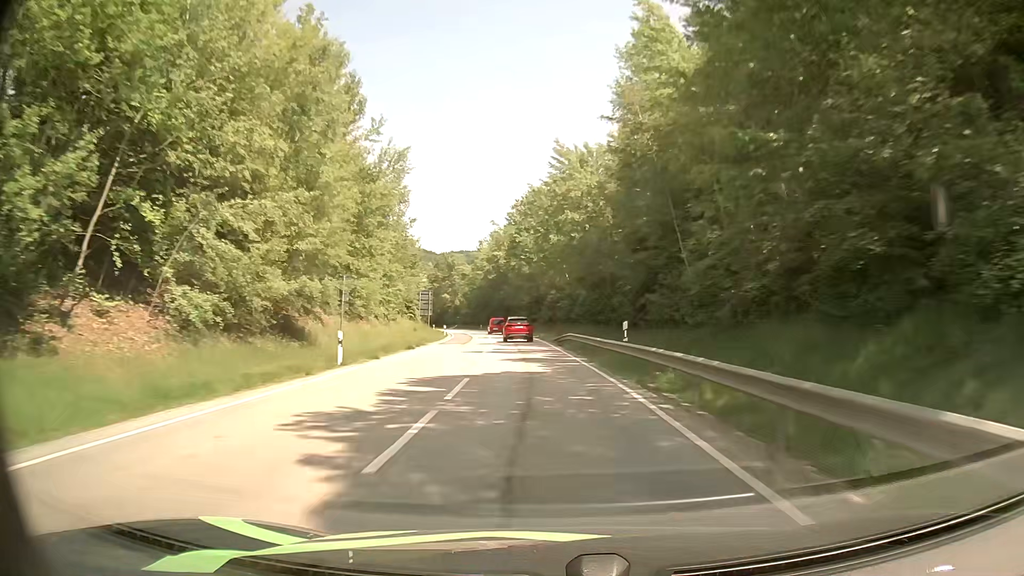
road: secondary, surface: asphalt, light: Day
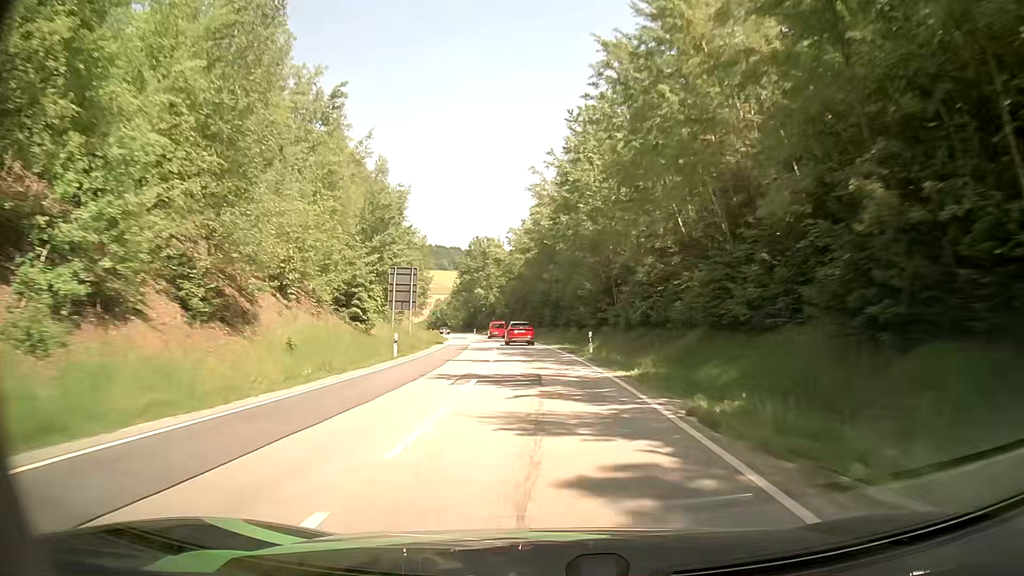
(-1.6, +41.0) m; -5°
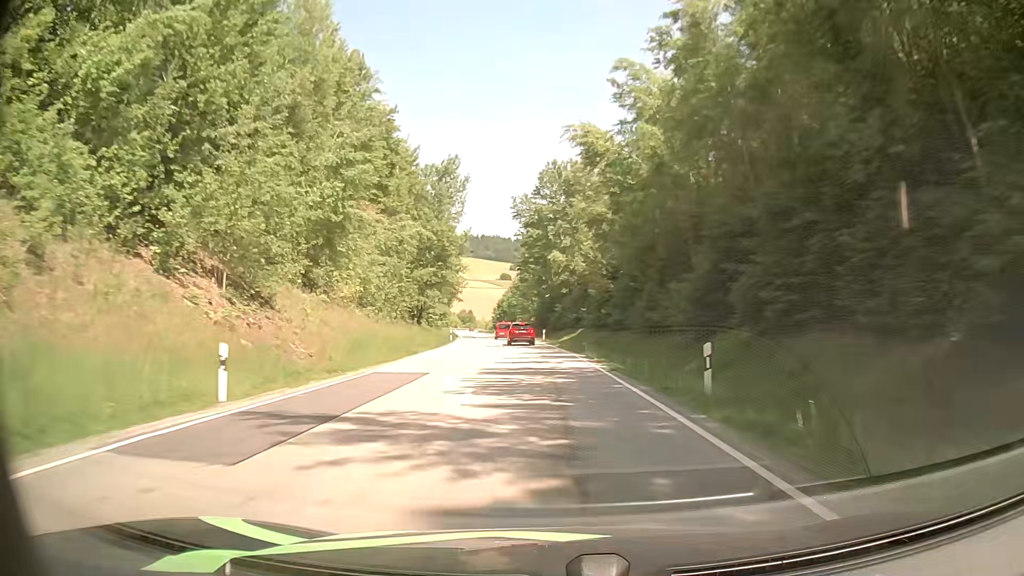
(-4.4, +67.7) m; -8°
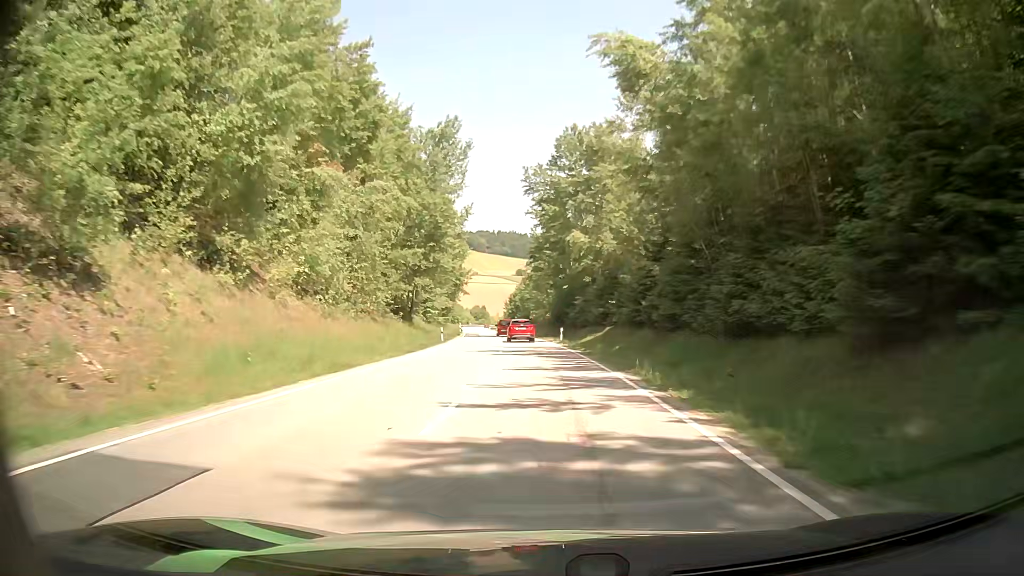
(-0.1, +13.7) m; -1°
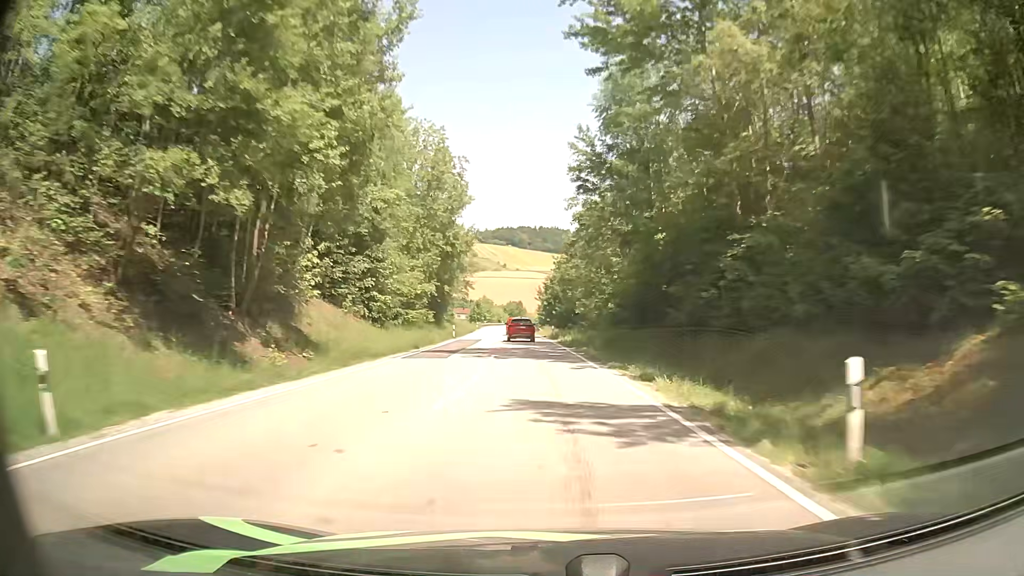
(-1.3, +41.8) m; -3°
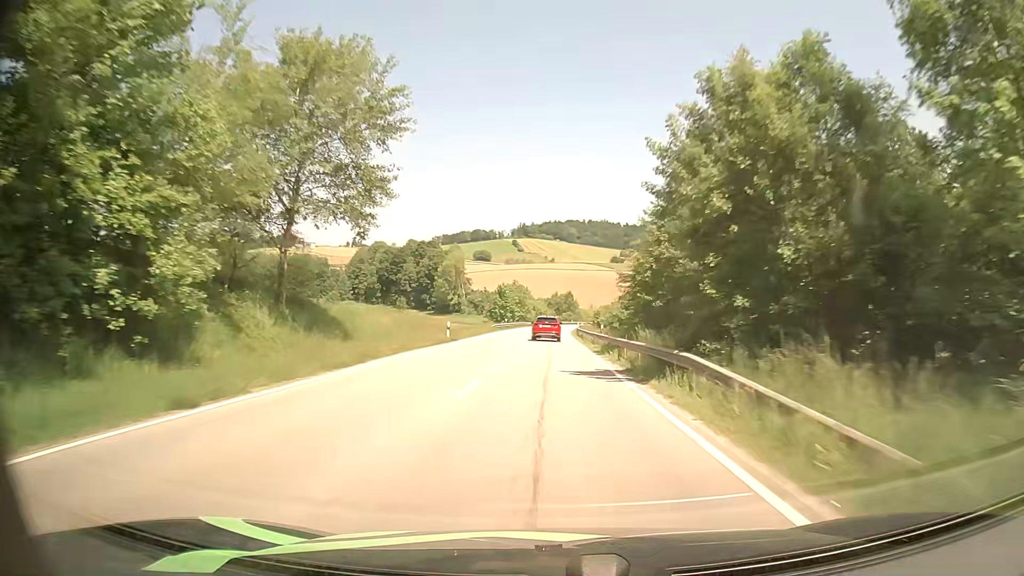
(-3.2, +69.1) m; -5°
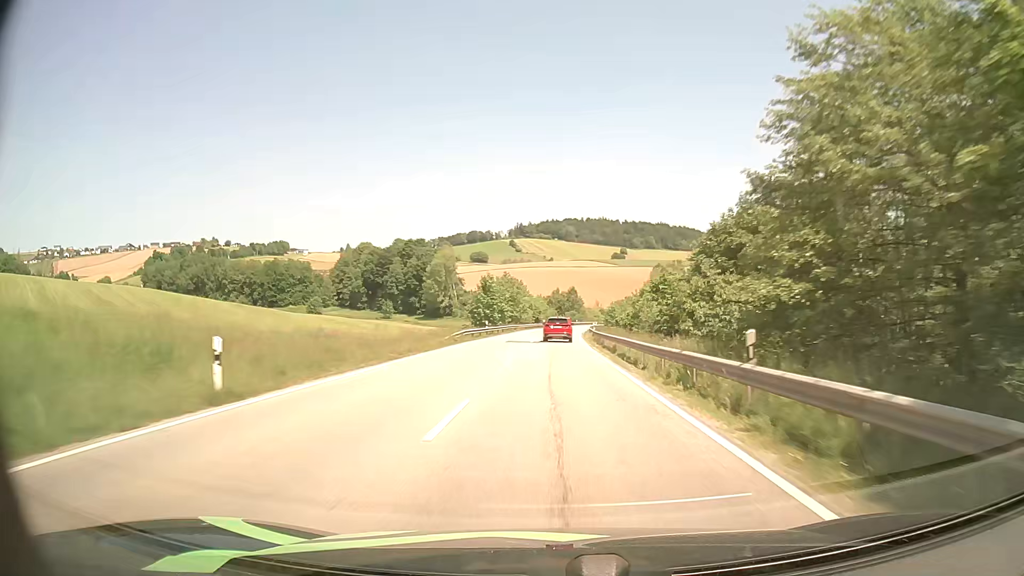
(+0.1, +27.2) m; 0°
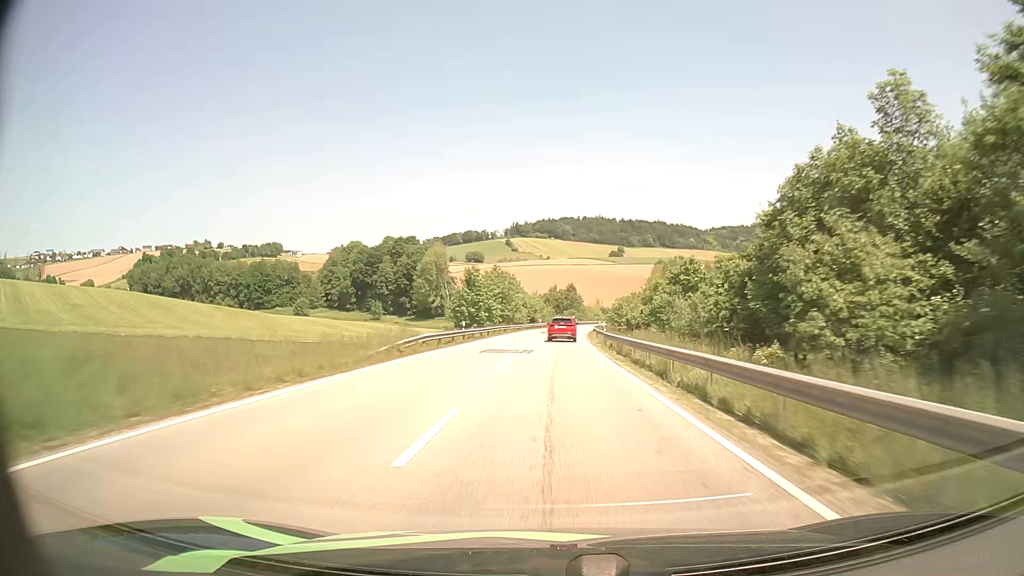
(0.0, +13.5) m; +1°
(0, +10) (0, +20) (0, +30) (0, +40) (0, +50) (+1, +60) (+1, +70) (+2, +80) (+3, +90) (+4, +100) m
